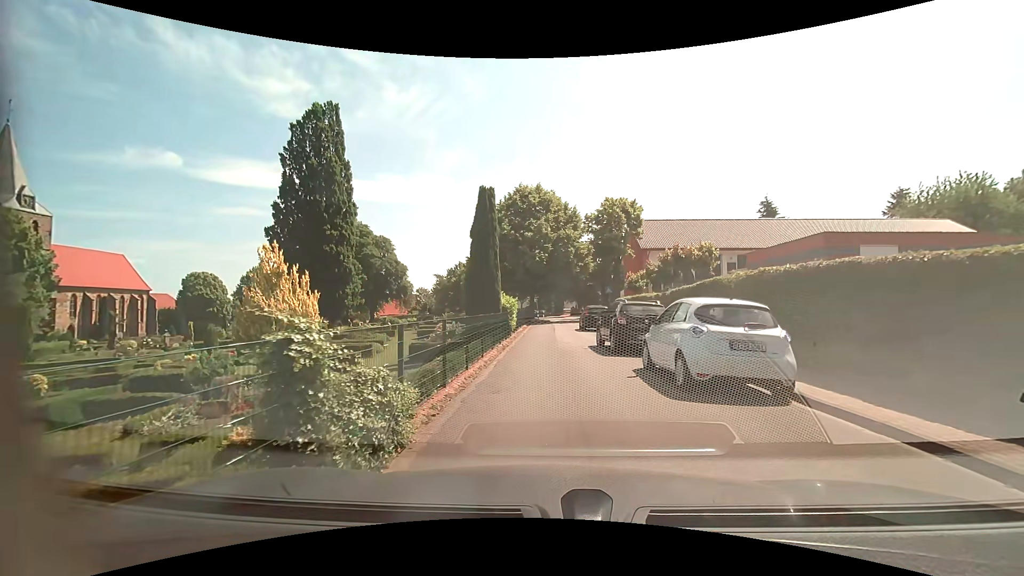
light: Day
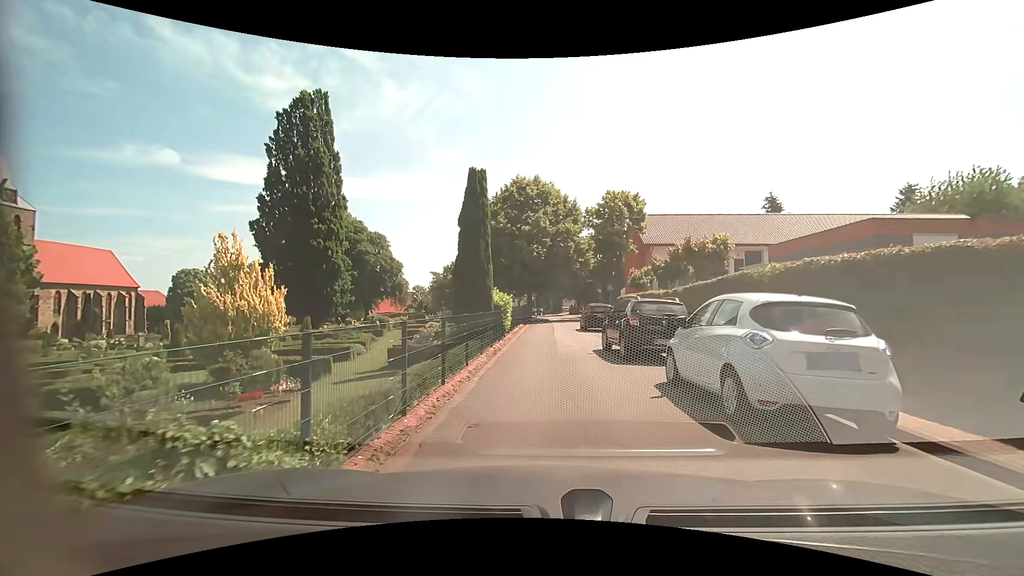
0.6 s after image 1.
(0.0, +2.3) m; 0°
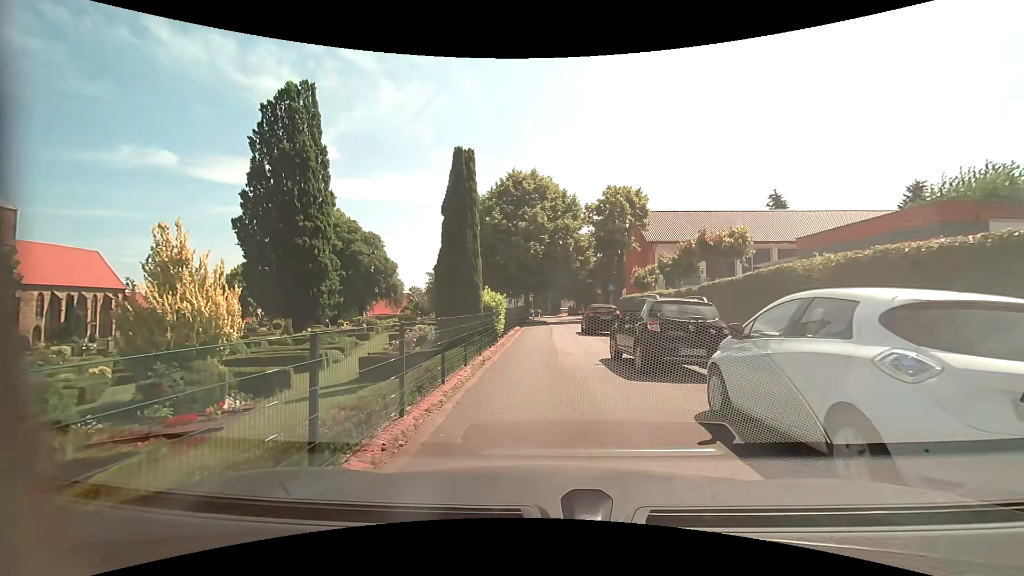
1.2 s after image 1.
(0.0, +2.4) m; -2°
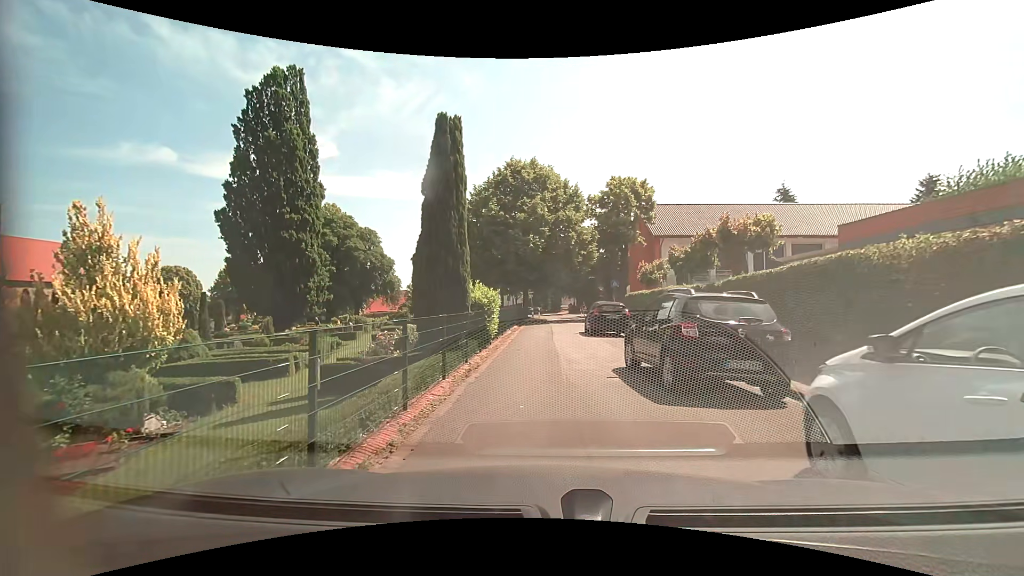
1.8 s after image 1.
(+0.1, +2.4) m; +1°
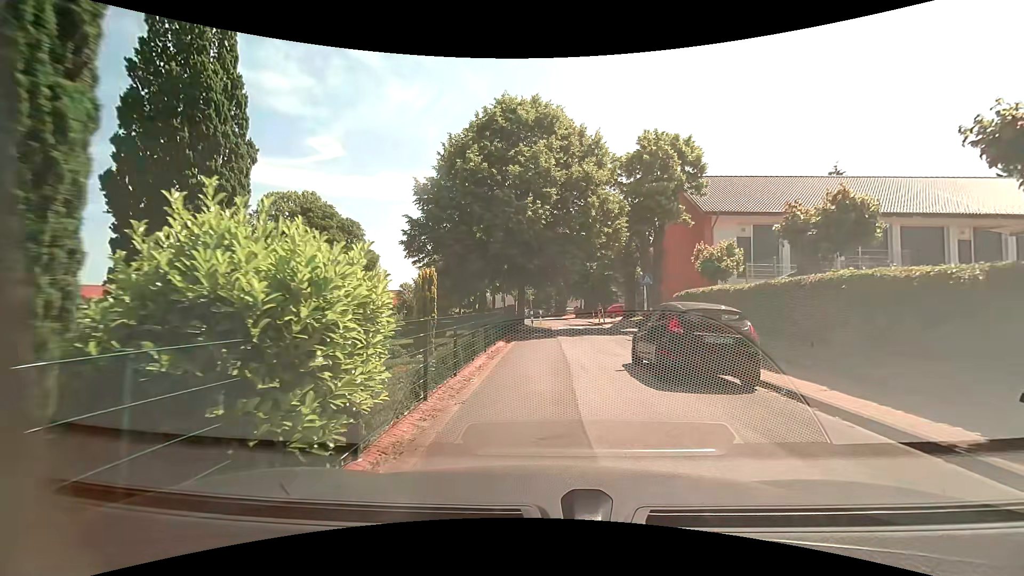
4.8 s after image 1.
(0.0, +12.0) m; +1°
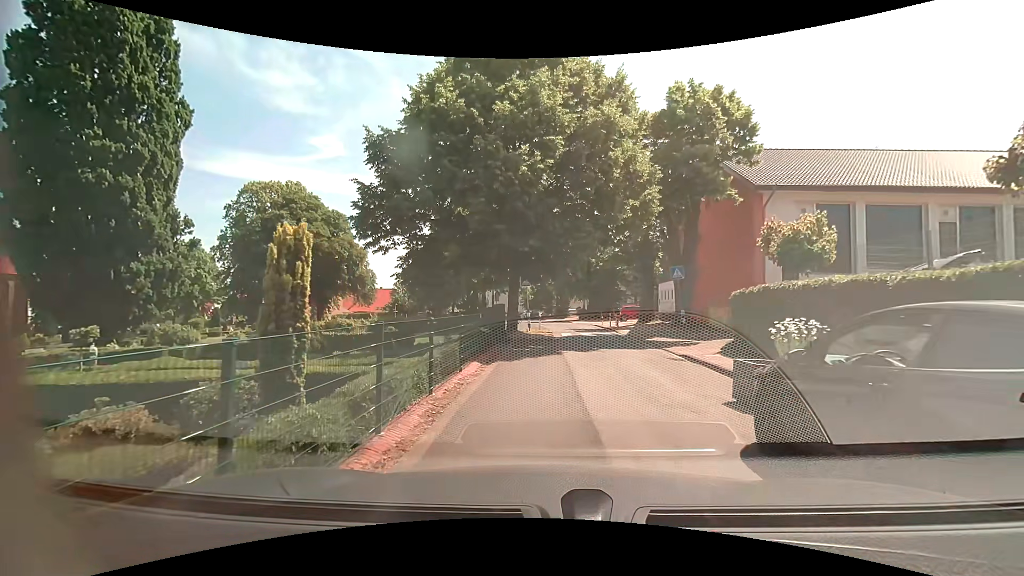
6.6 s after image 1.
(0.0, +6.9) m; 0°
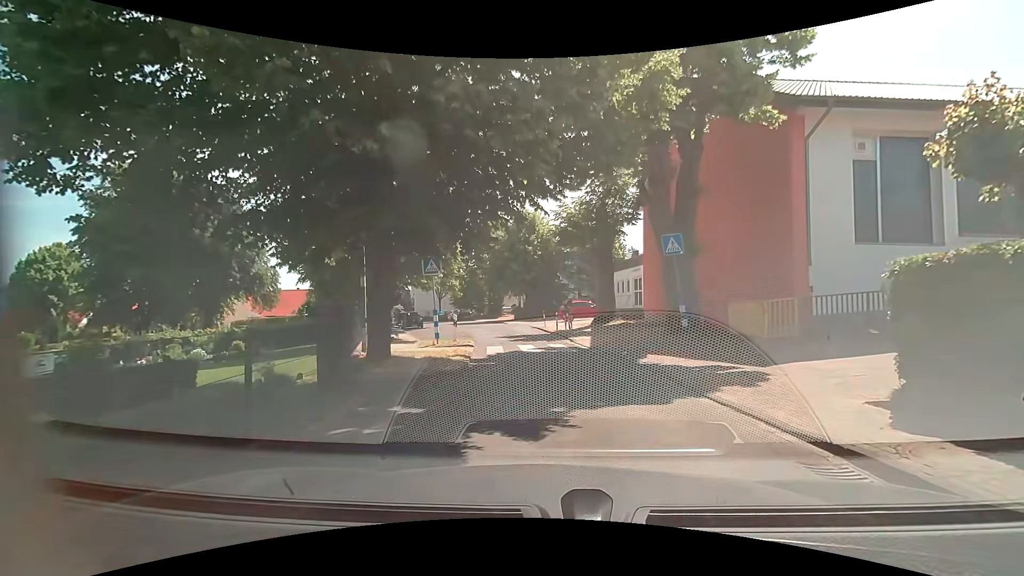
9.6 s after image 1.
(+0.4, +9.9) m; +8°
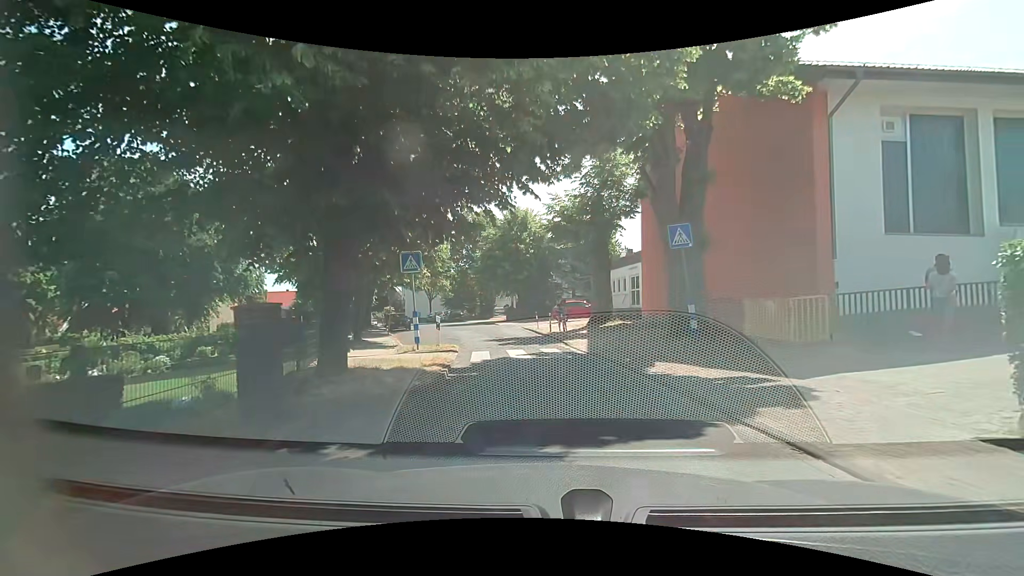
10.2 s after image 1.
(0.0, +1.7) m; -1°
